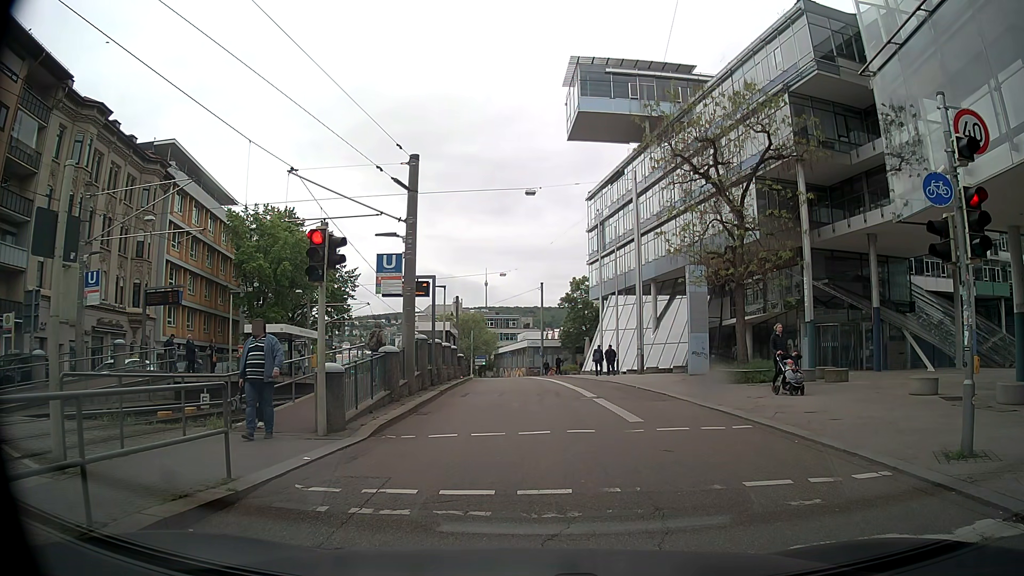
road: secondary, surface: asphalt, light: Day
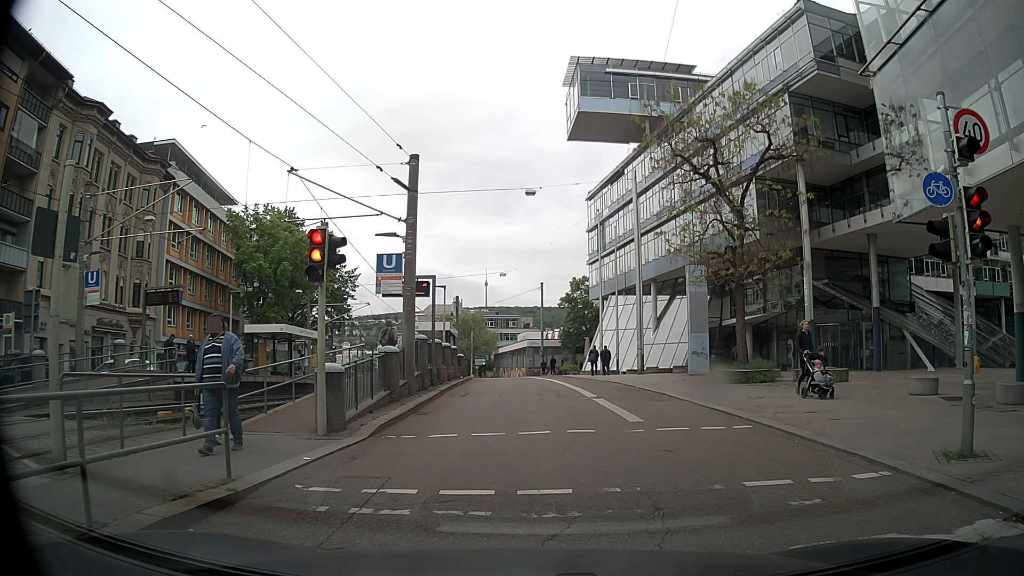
(0.0, 0.0) m; 0°
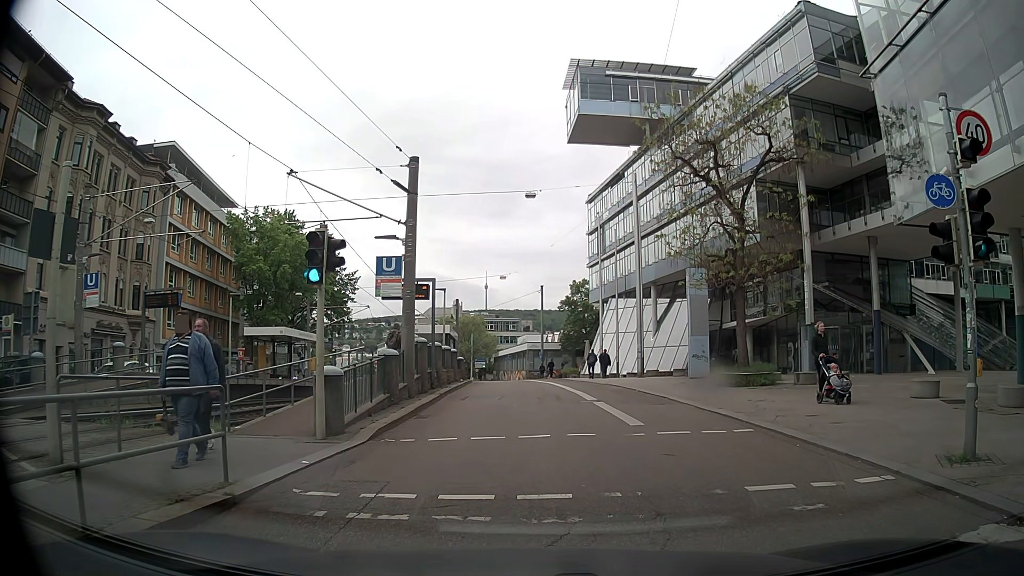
(0.0, +0.1) m; 0°
